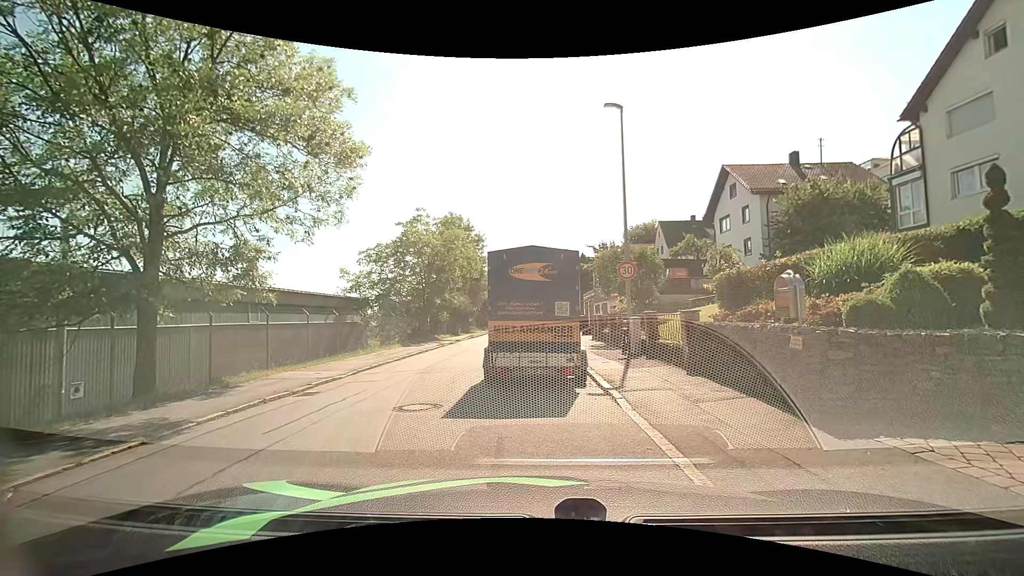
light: Day
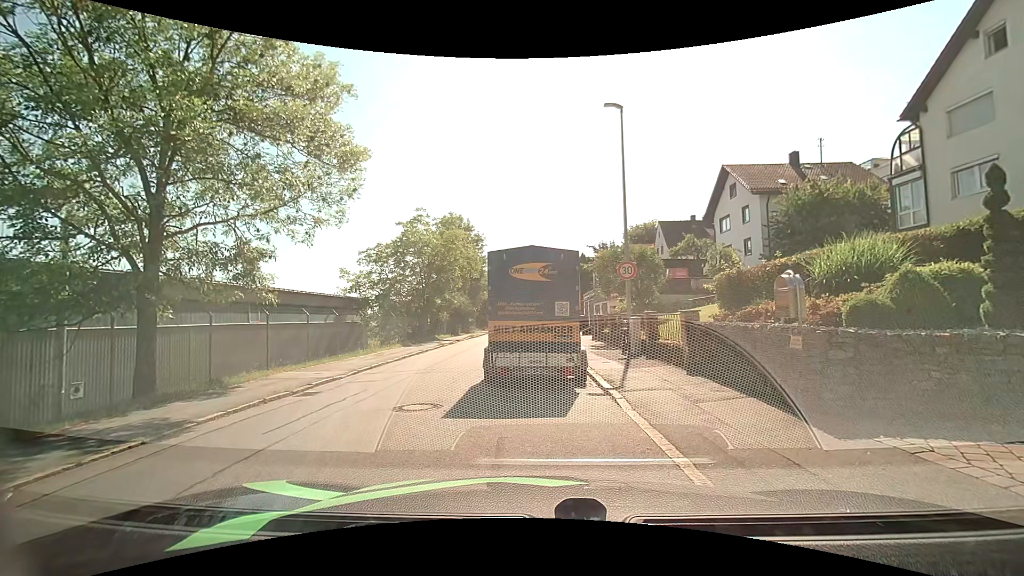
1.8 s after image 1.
(0.0, 0.0) m; 0°
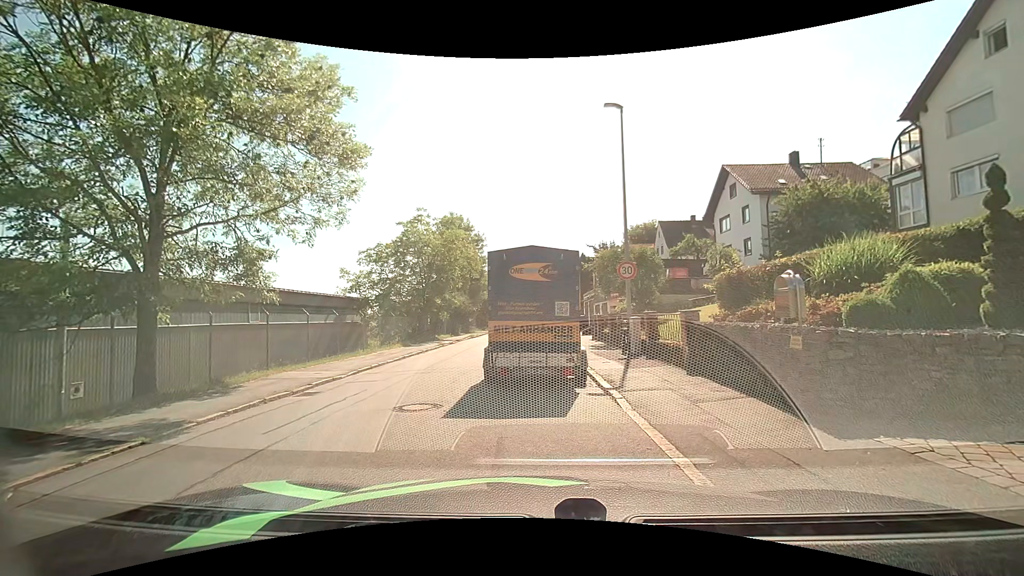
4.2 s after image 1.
(0.0, 0.0) m; 0°
(-2, +10) (-3, +20) (-3, +30) (-3, +40) (-4, +50) (-4, +60) (-5, +70) (-5, +80) (-5, +90) (-6, +100) m
